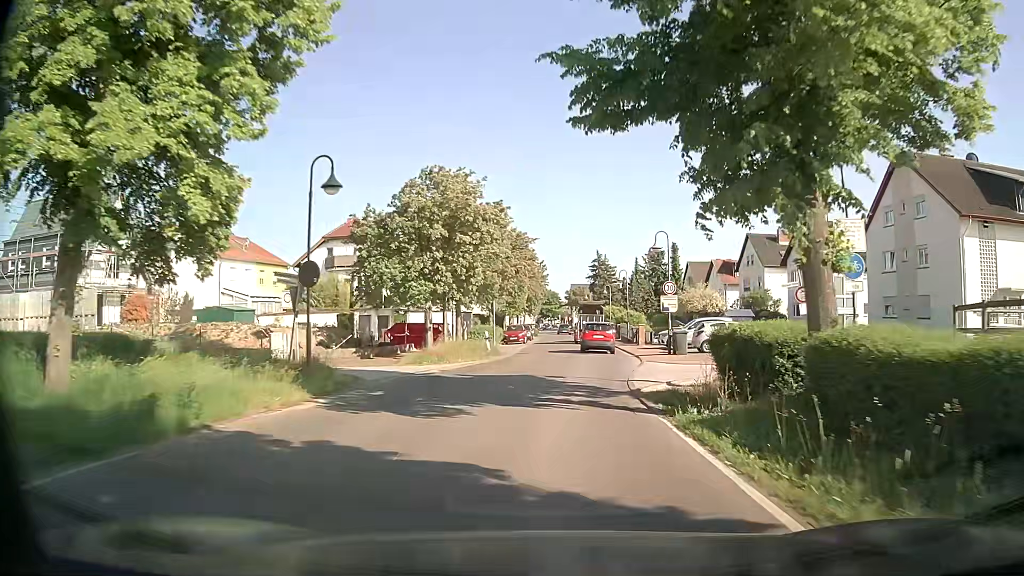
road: secondary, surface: asphalt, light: Day
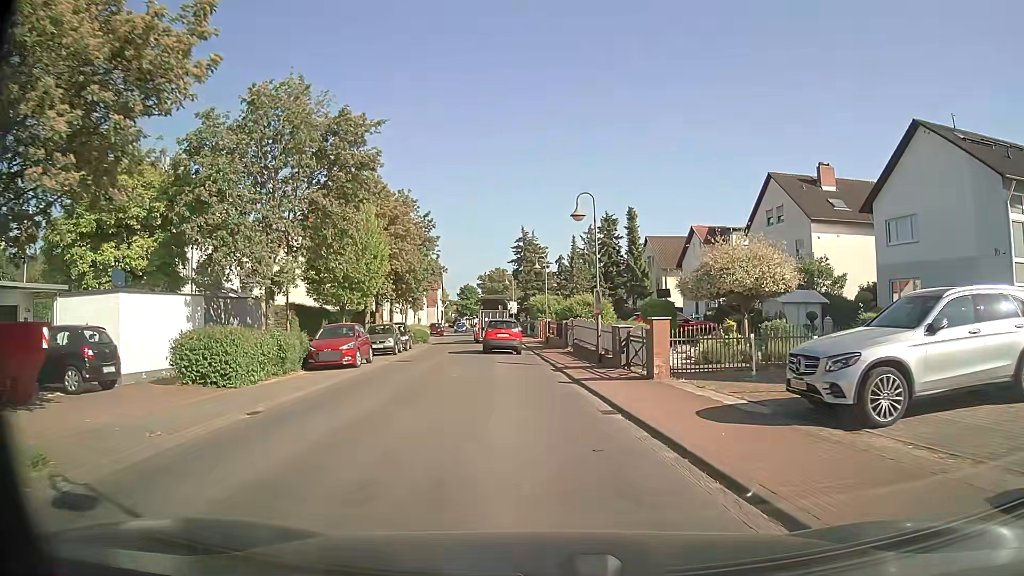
(+2.2, +28.8) m; +8°
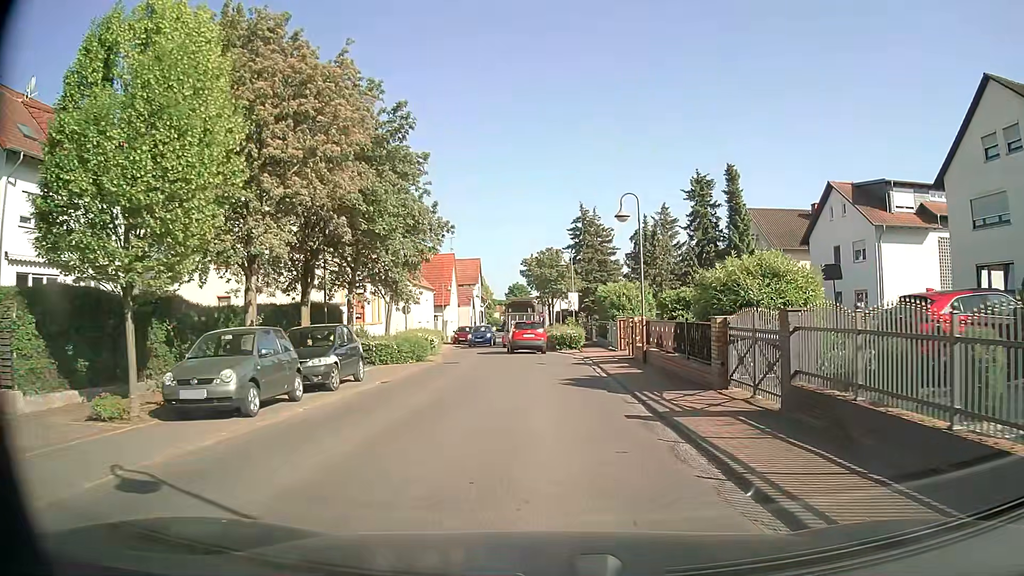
(-1.4, +20.5) m; -5°
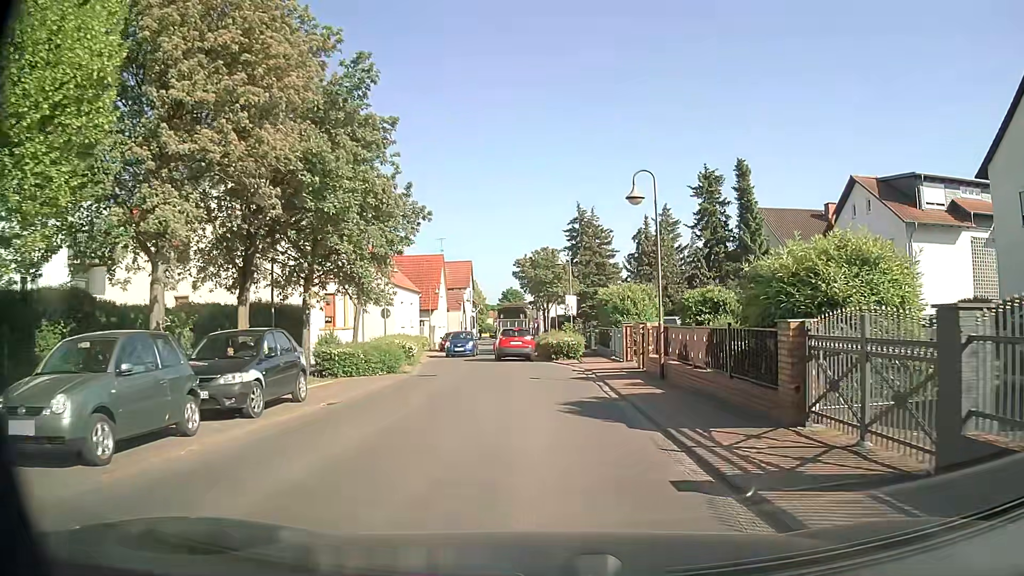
(0.0, +4.1) m; -1°
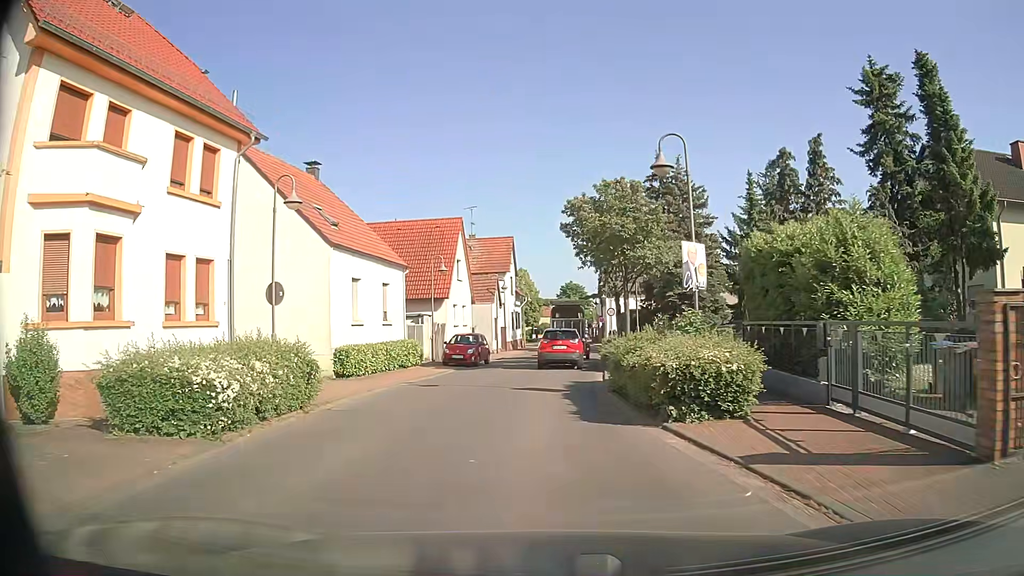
(+0.3, +20.7) m; -3°
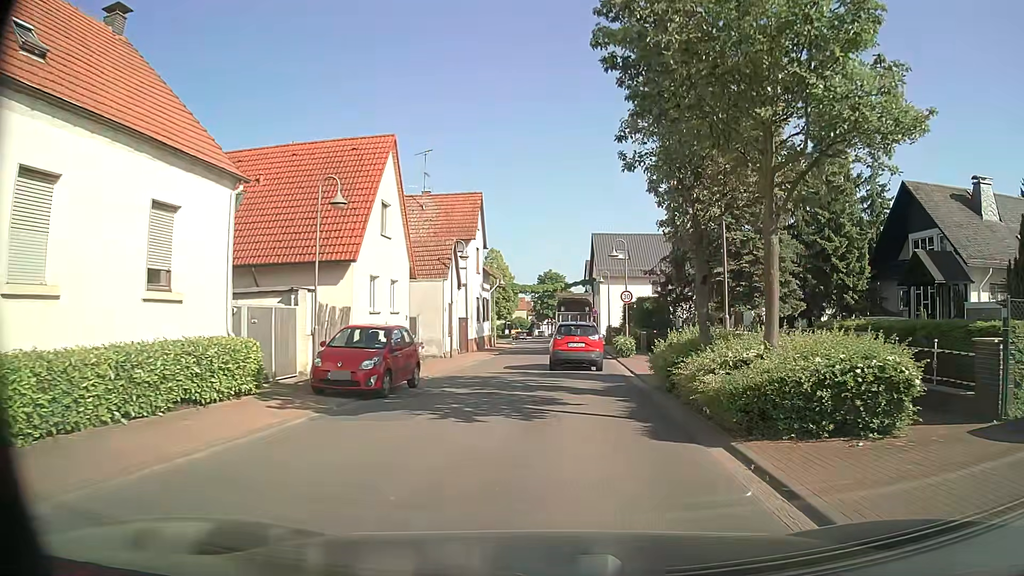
(-0.6, +16.7) m; +1°
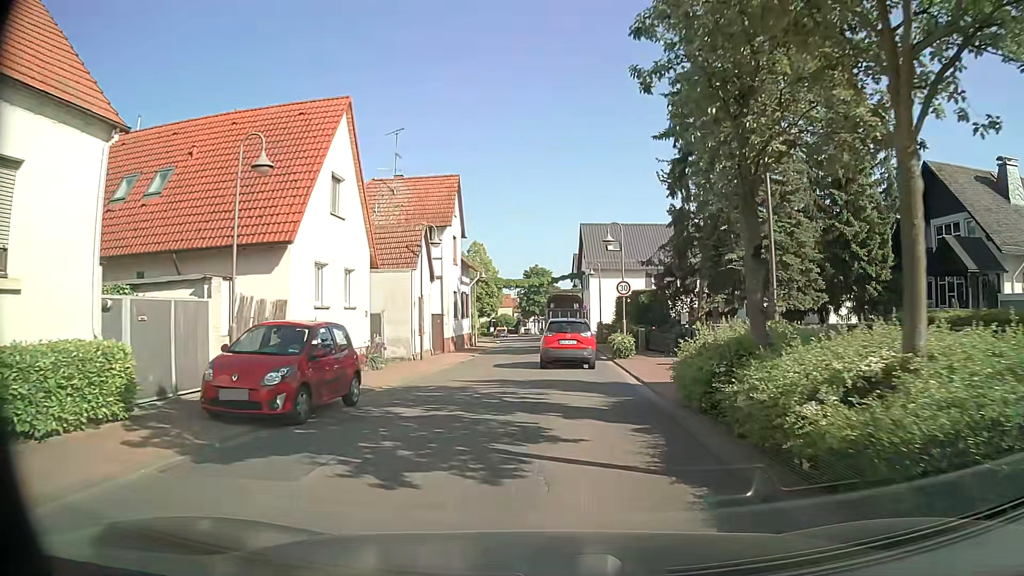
(+0.1, +4.2) m; +2°
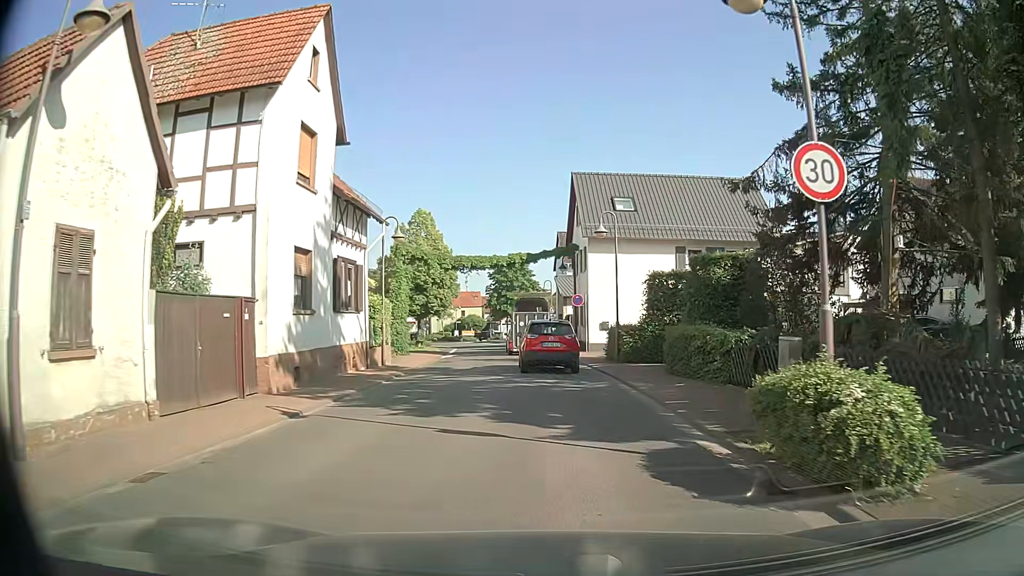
(+0.3, +21.2) m; +2°
